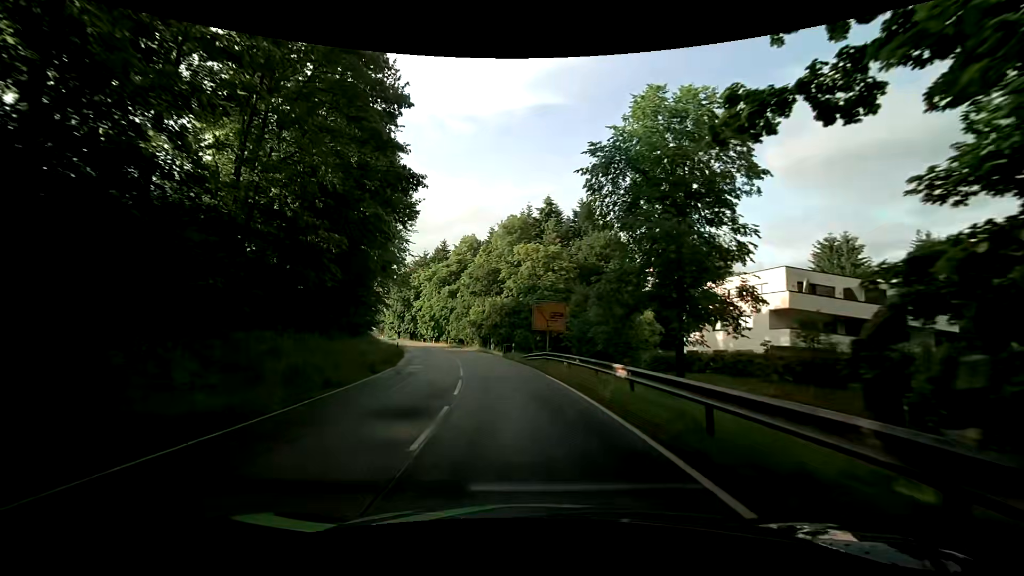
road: tertiary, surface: asphalt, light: Day
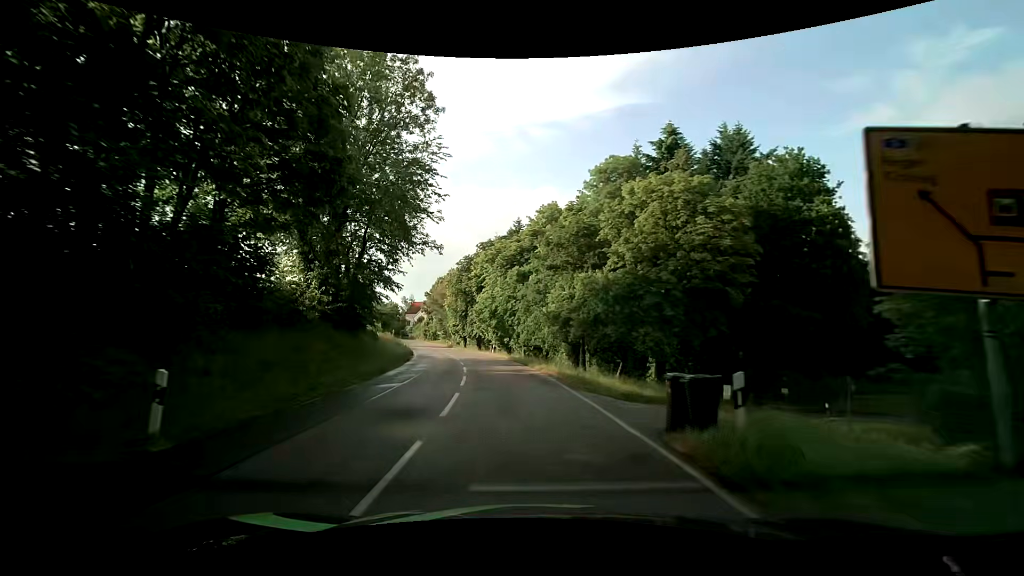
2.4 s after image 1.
(-3.3, +28.2) m; -12°
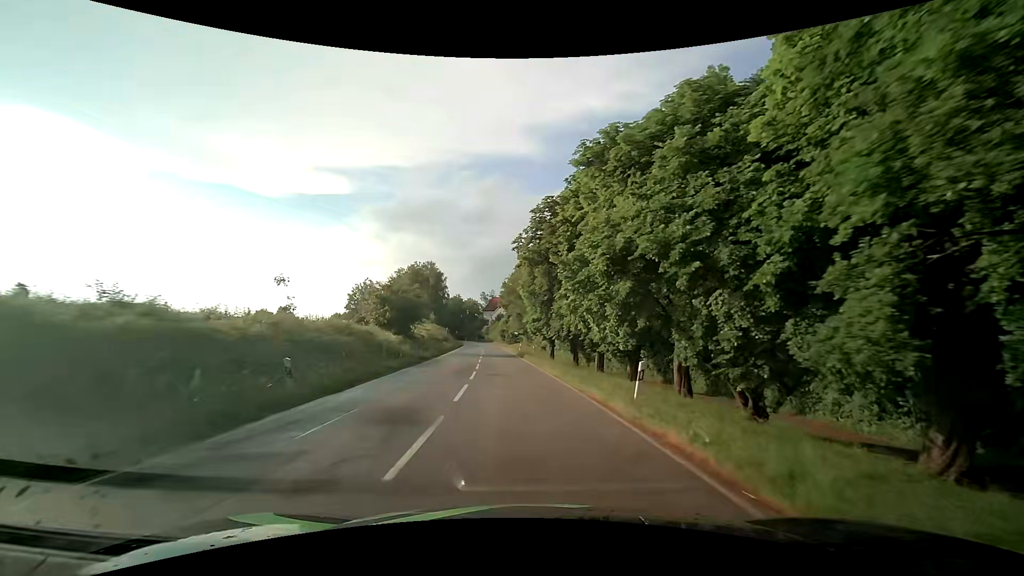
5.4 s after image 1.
(-3.6, +35.1) m; -11°
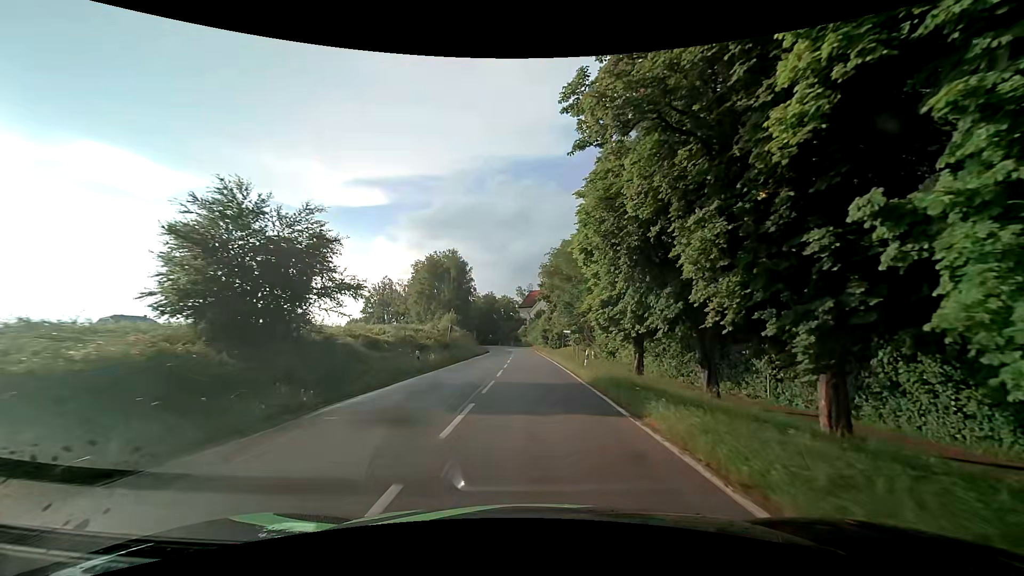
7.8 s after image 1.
(-1.7, +29.0) m; -5°
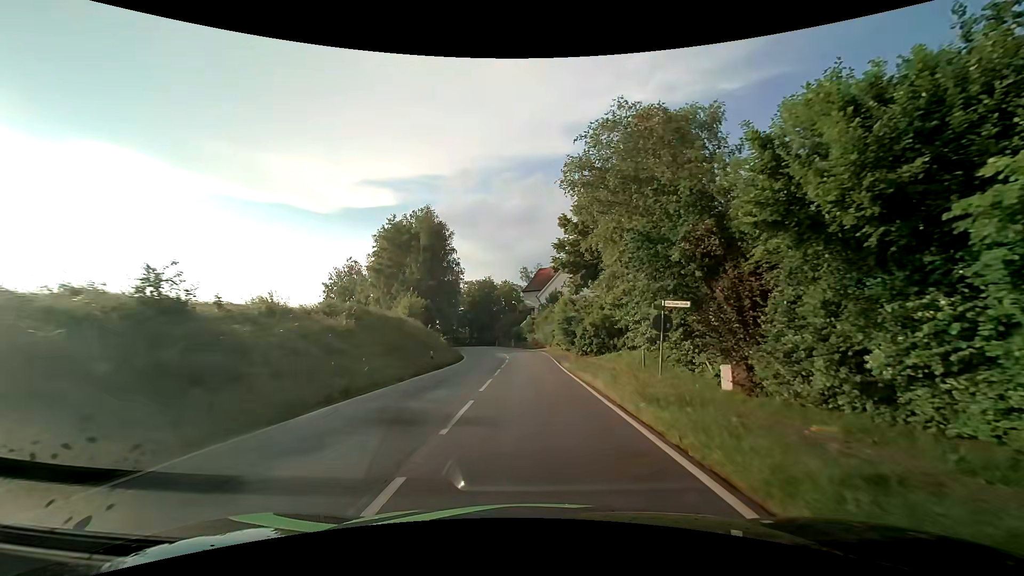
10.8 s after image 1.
(-0.5, +37.0) m; -1°
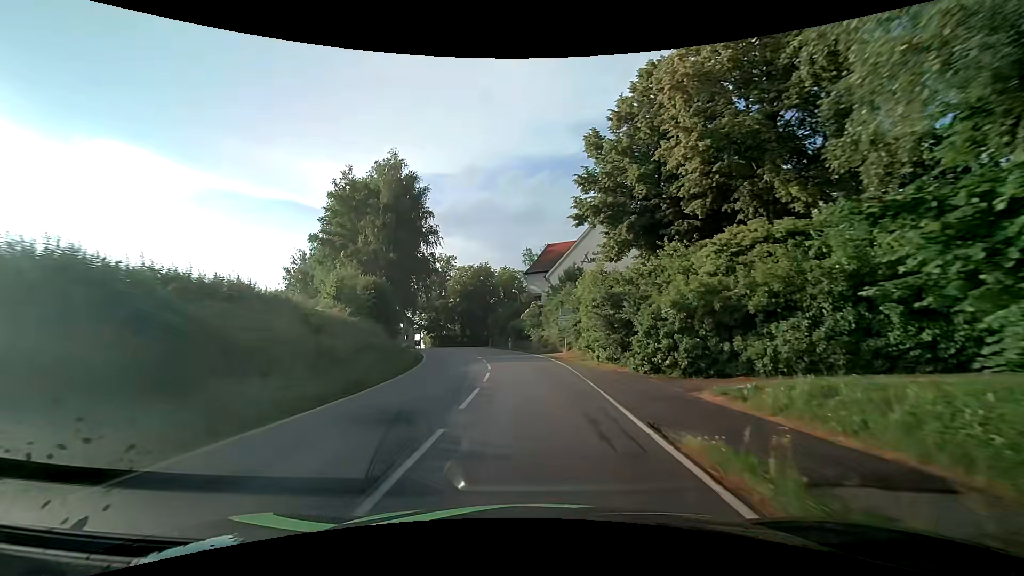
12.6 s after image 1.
(-0.2, +22.2) m; -1°
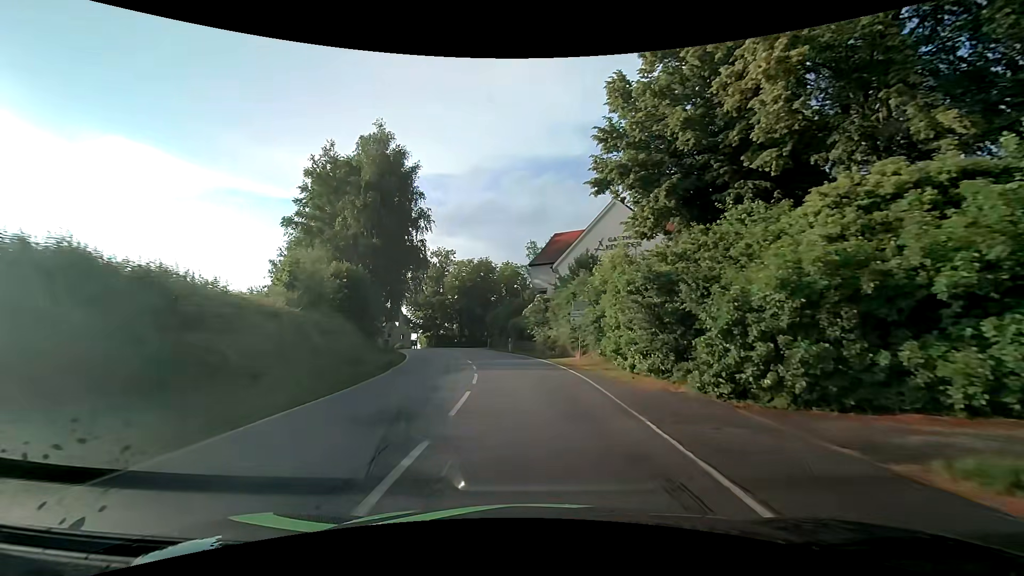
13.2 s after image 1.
(0.0, +7.3) m; 0°
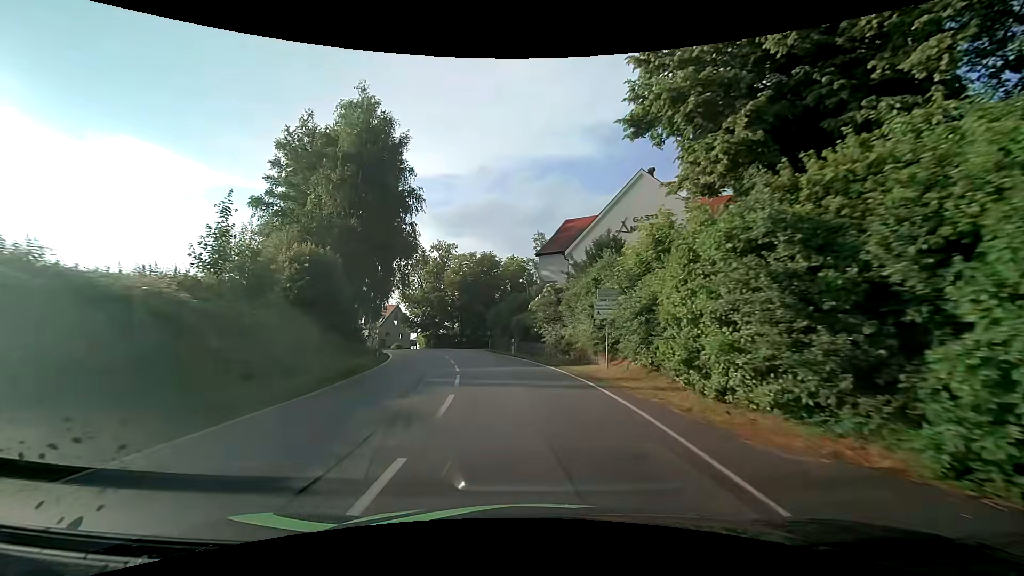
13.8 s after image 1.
(-0.1, +7.2) m; -1°
(0, +10) (-1, +20) (-3, +30) (-5, +40) (-7, +49) (-10, +59) (-14, +68) (-19, +77) (-25, +85) (-32, +92) m
